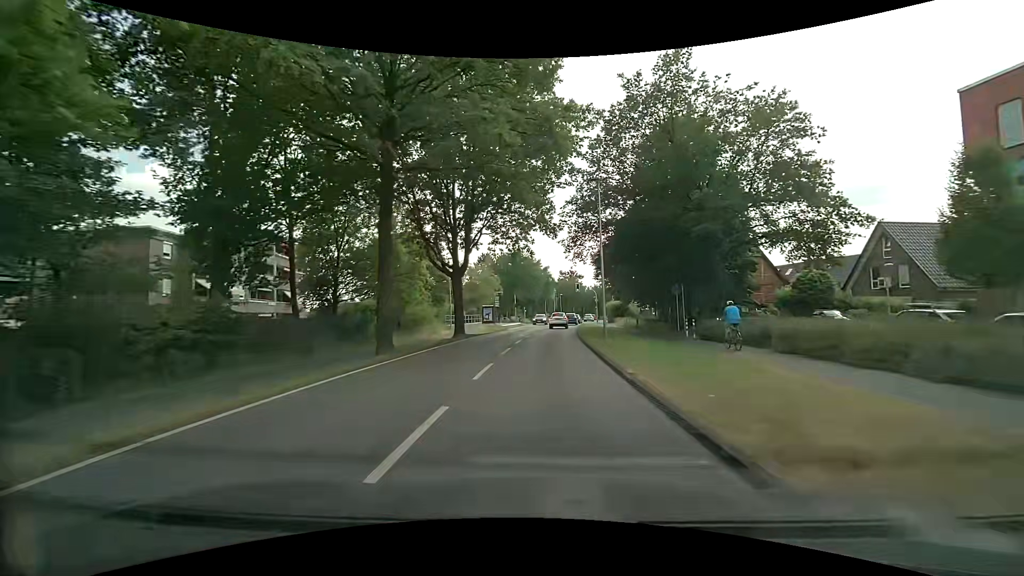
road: tertiary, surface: asphalt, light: Day
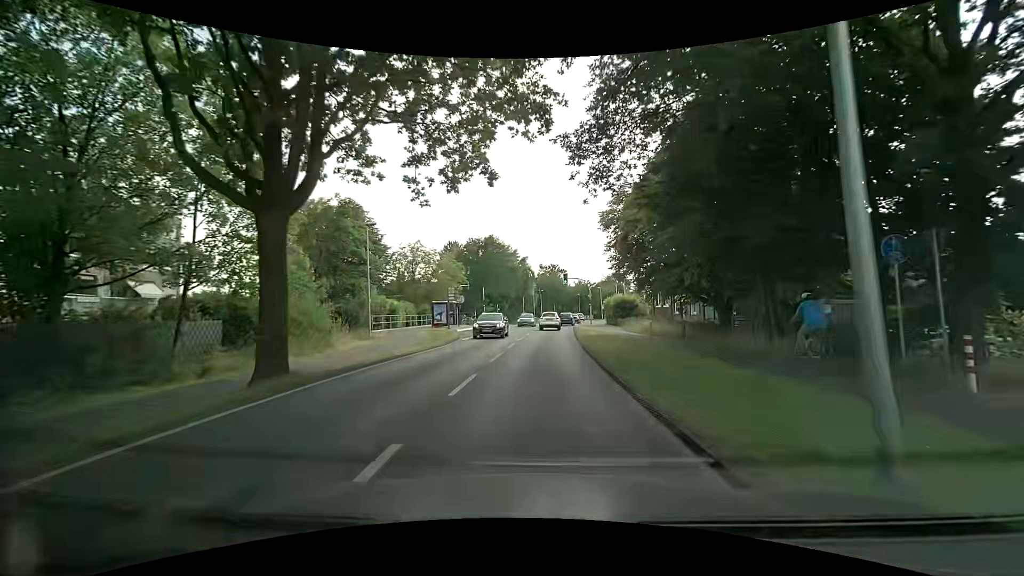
(+0.4, +19.9) m; +3°
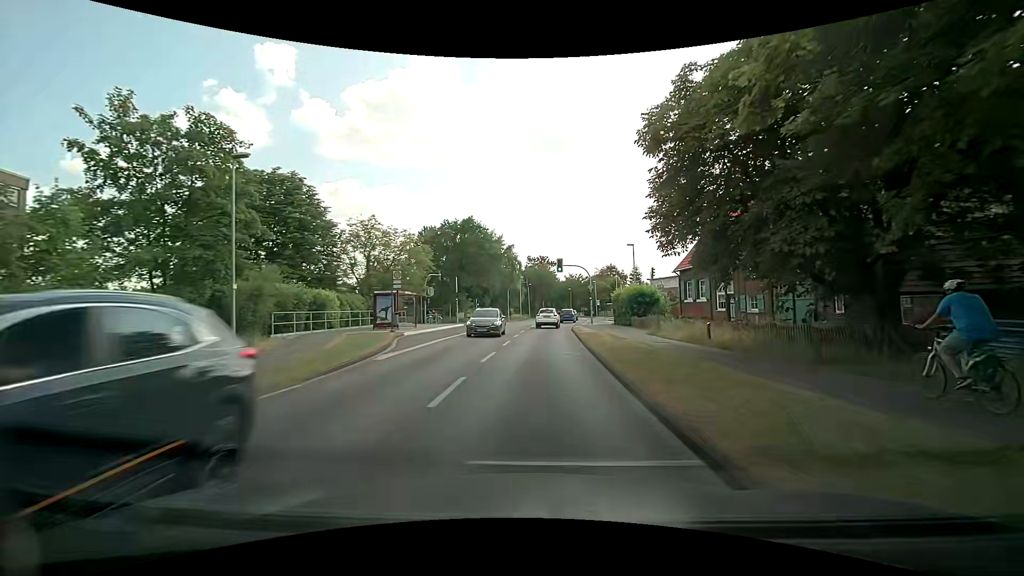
(+0.1, +13.3) m; +2°
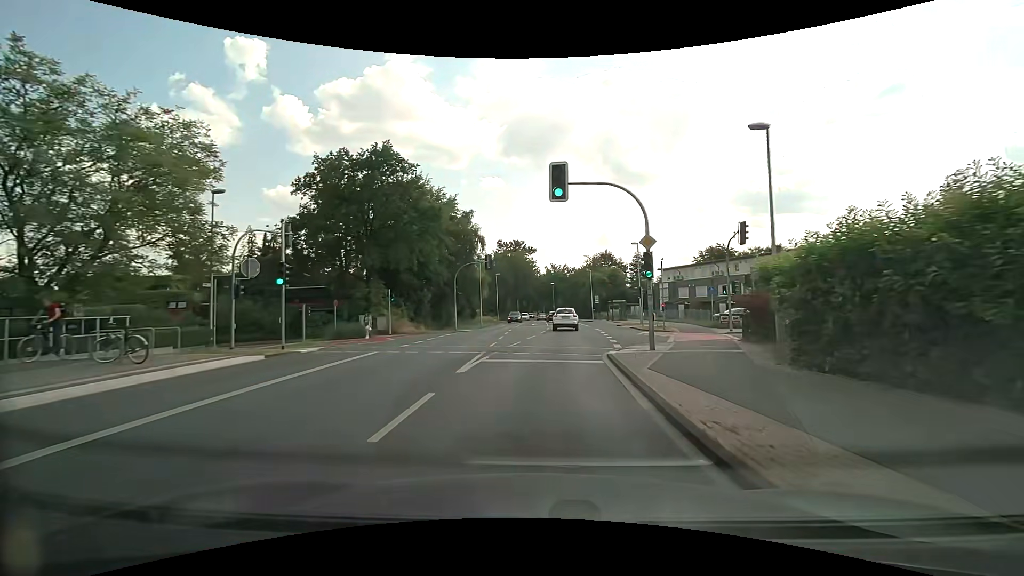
(+0.8, +32.1) m; +2°
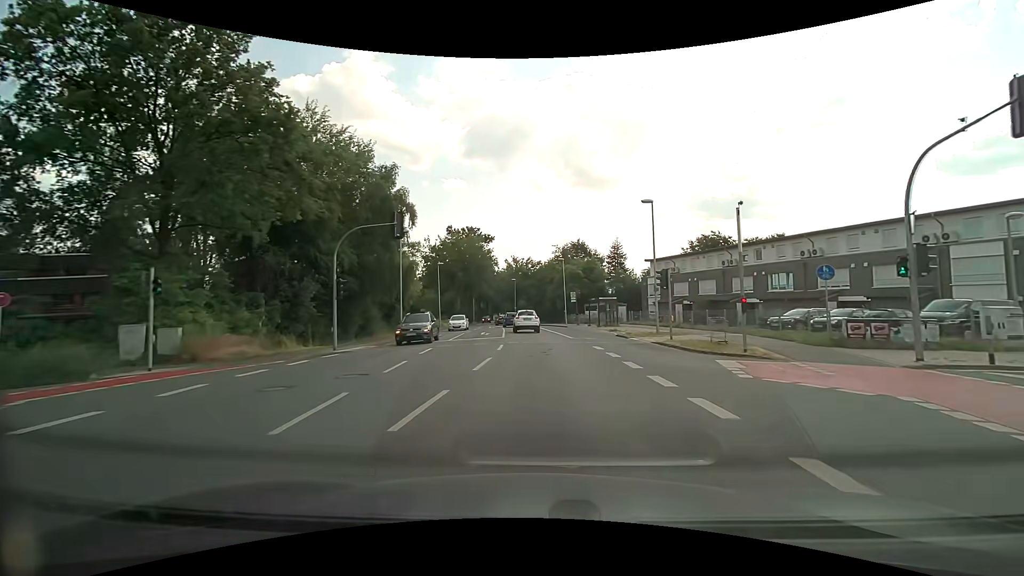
(+0.7, +19.3) m; +4°
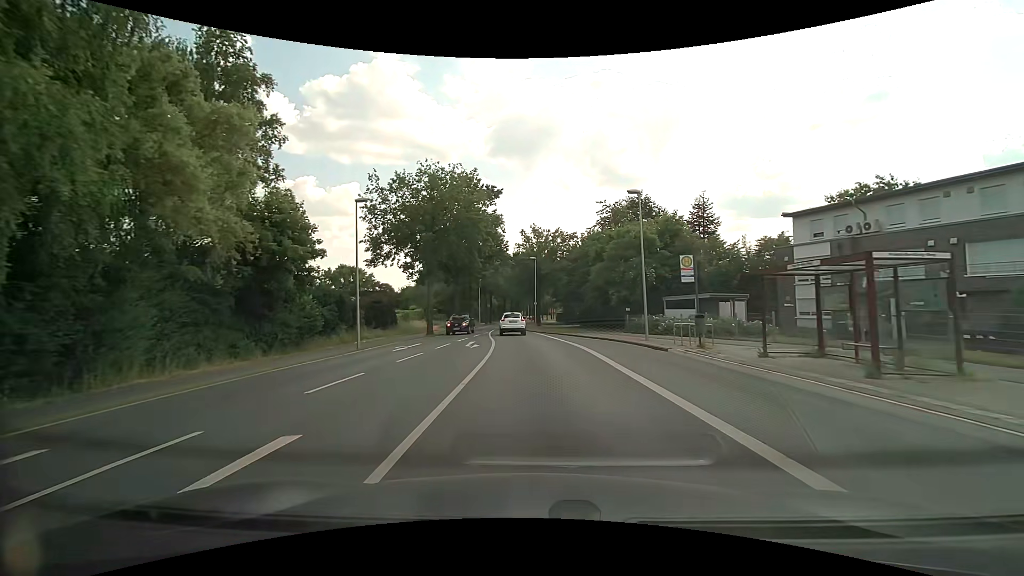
(-0.3, +32.2) m; -2°
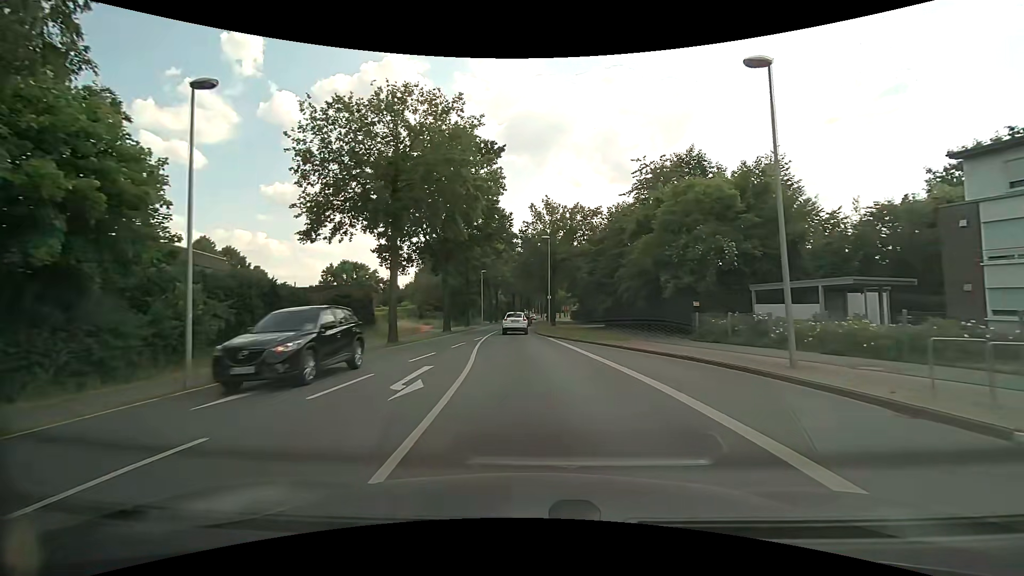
(-0.1, +13.1) m; -1°
(0, +10) (-1, +20) (-1, +30) (-1, +40) (-2, +50) (-1, +60) (-1, +70) (-1, +80) (-1, +90) (-1, +100) m
